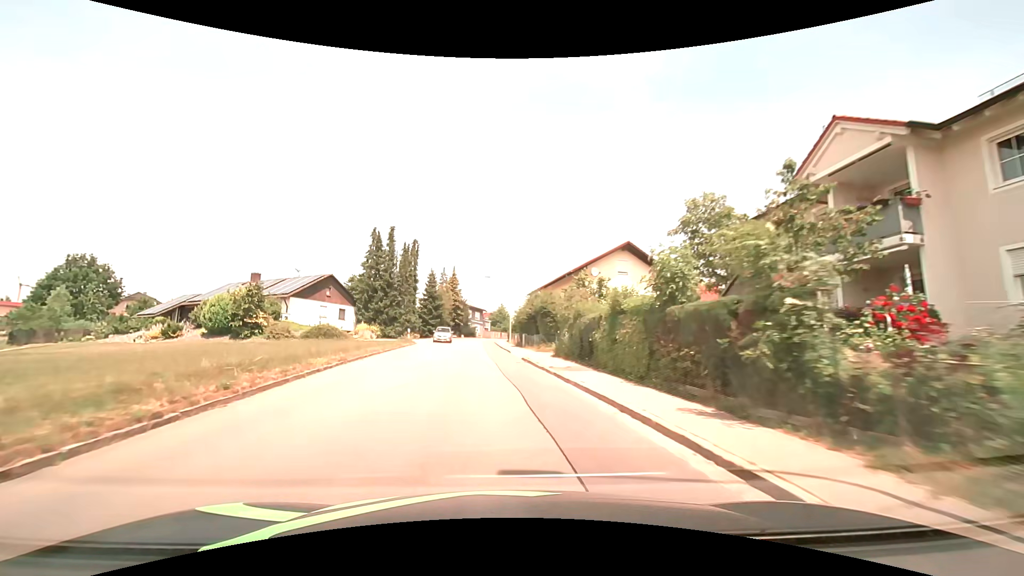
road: tertiary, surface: asphalt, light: Day
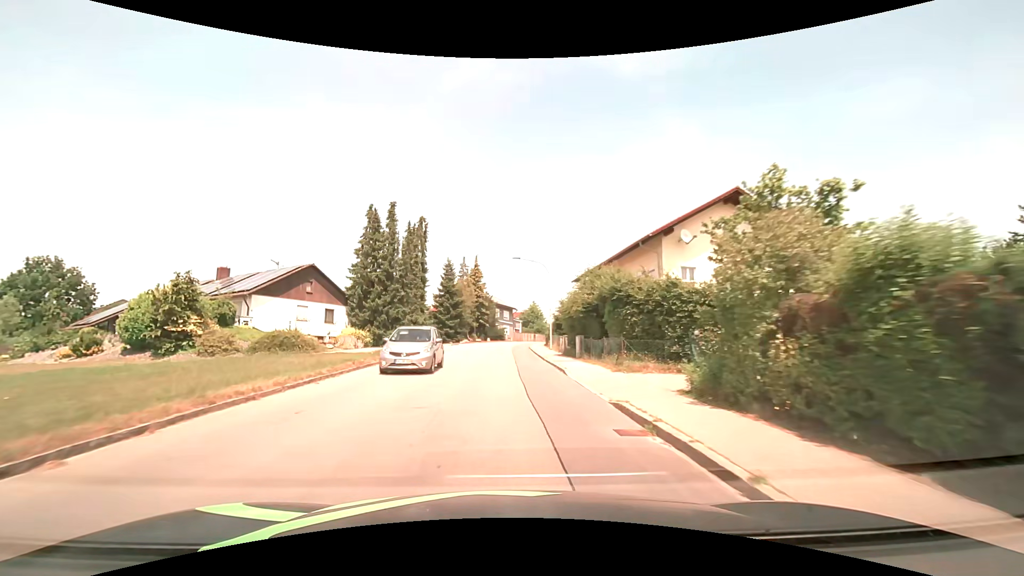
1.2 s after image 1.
(-0.5, +15.2) m; -3°
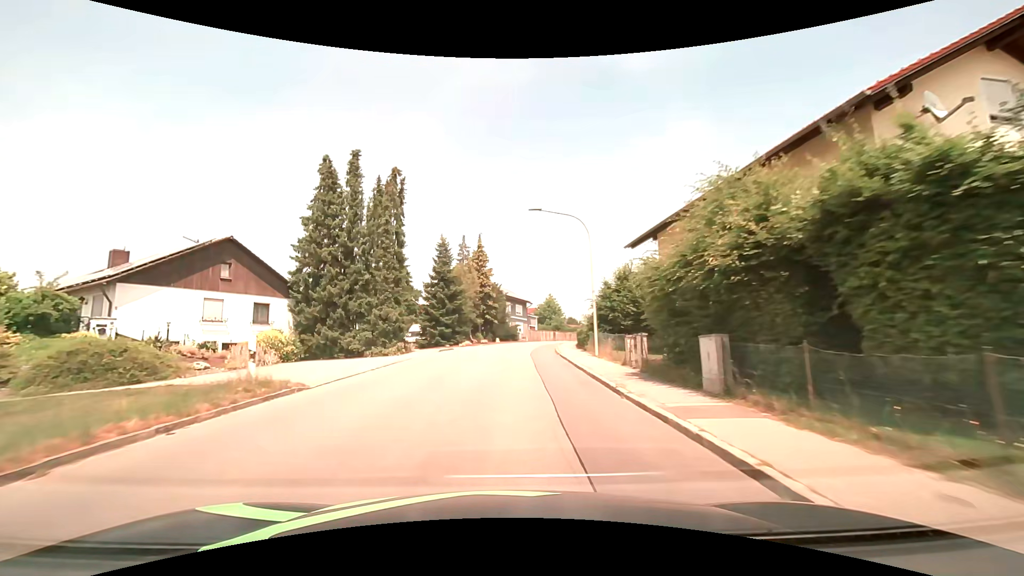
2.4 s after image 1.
(-0.2, +15.3) m; -2°
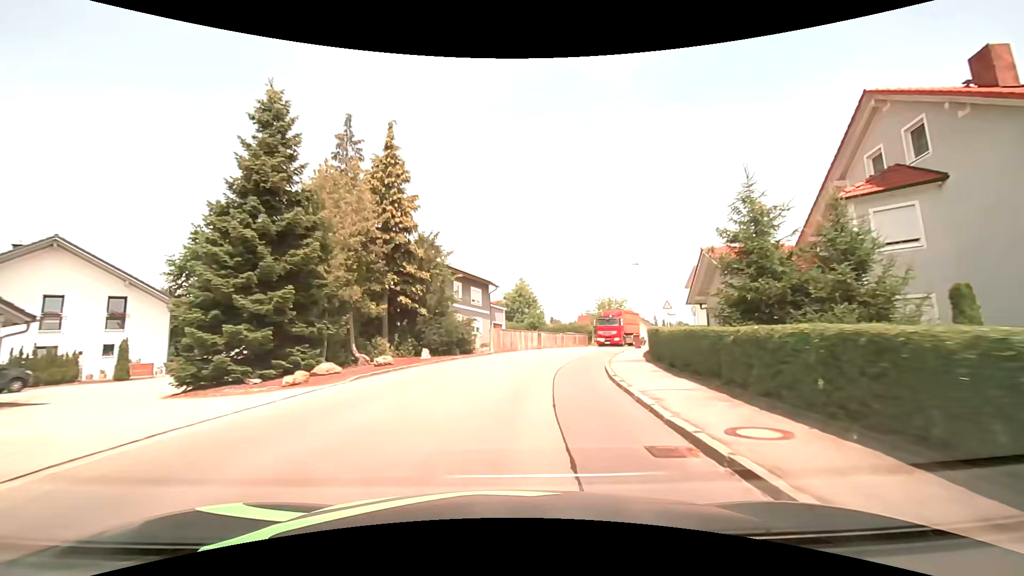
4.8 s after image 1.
(+0.7, +30.6) m; +4°
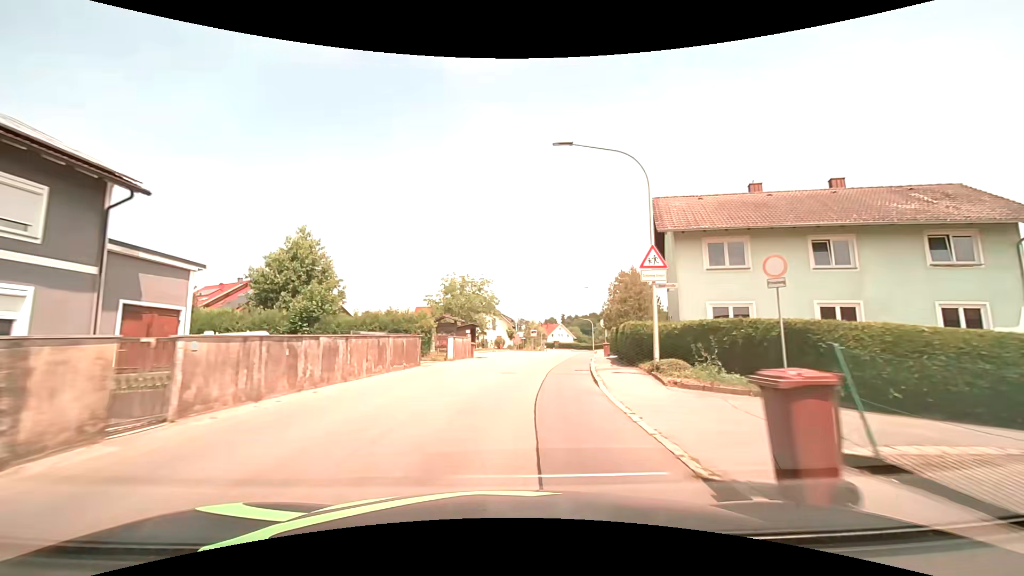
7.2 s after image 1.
(+5.0, +29.9) m; +19°
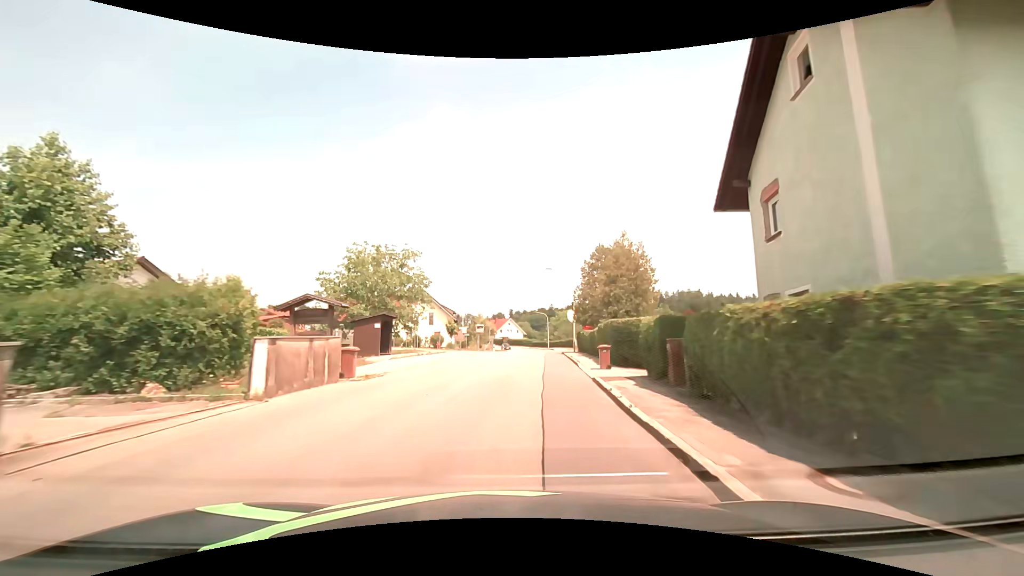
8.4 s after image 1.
(+0.8, +15.4) m; +6°
(0, +10) (+1, +20) (+2, +30) (+2, +40) (+3, +50) (+4, +60) (+4, +70) (+5, +80) (+5, +90) (+5, +100) m
